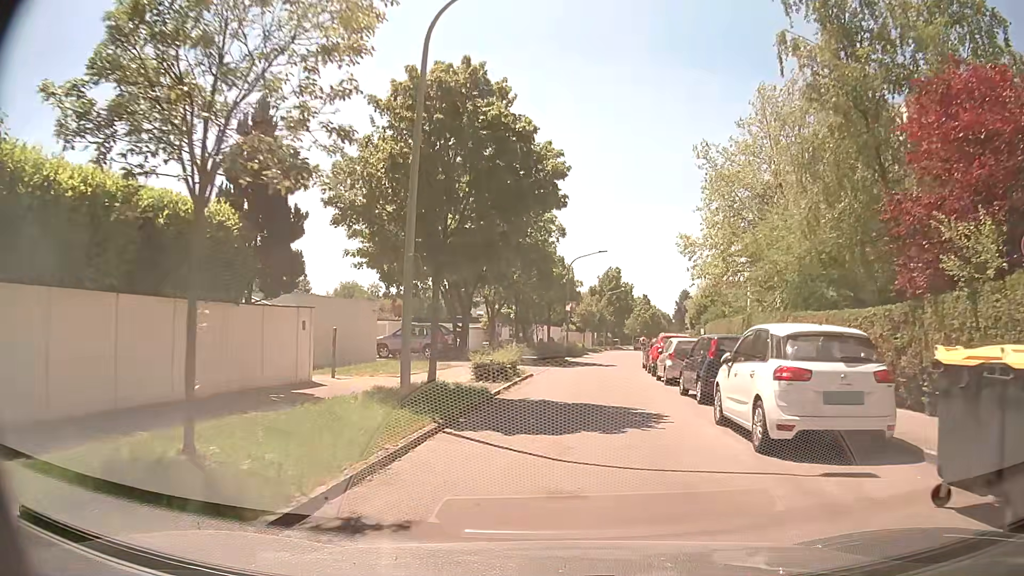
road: residential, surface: asphalt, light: Day
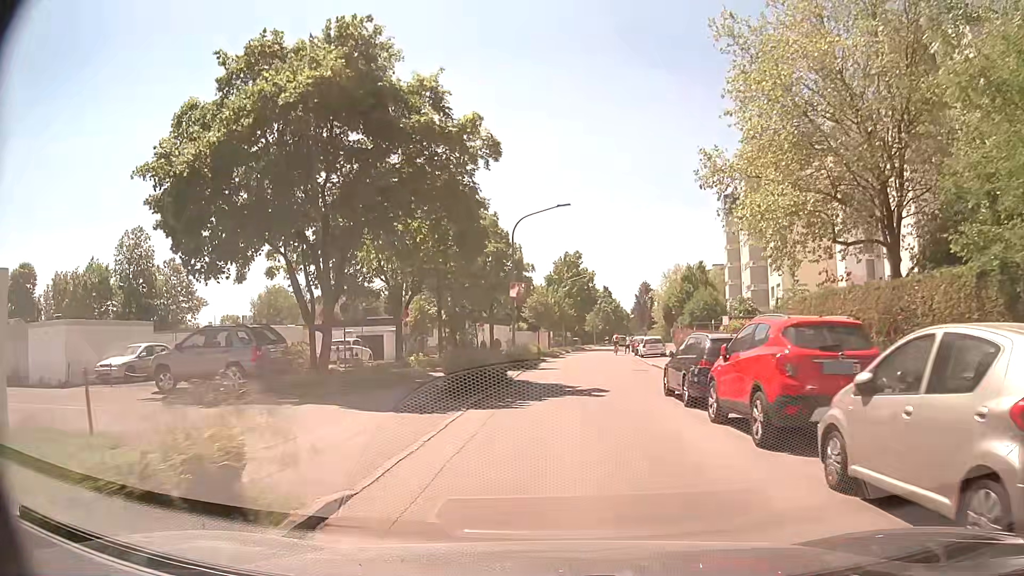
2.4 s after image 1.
(+0.8, +17.5) m; +5°
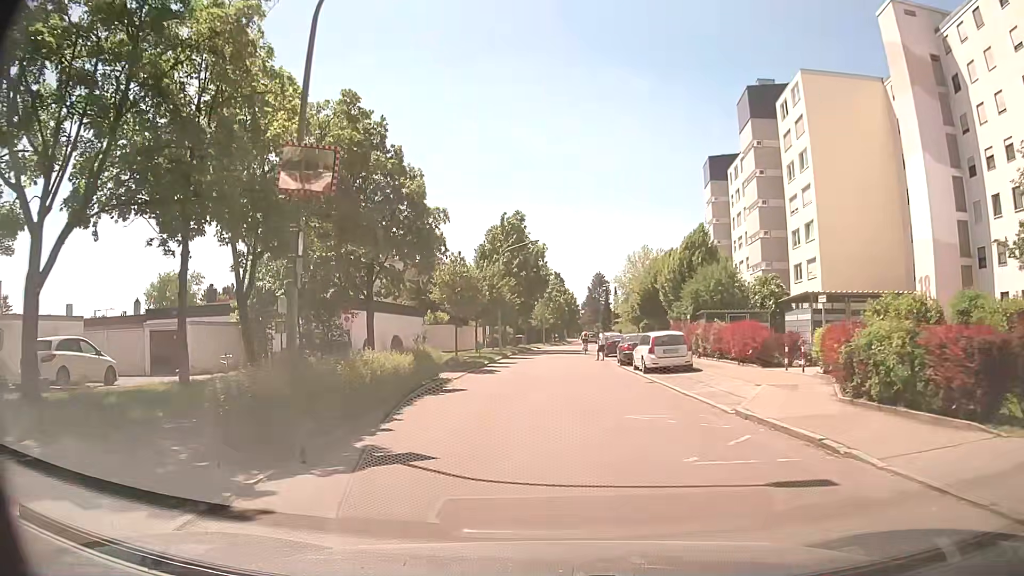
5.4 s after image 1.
(+0.8, +23.4) m; +4°
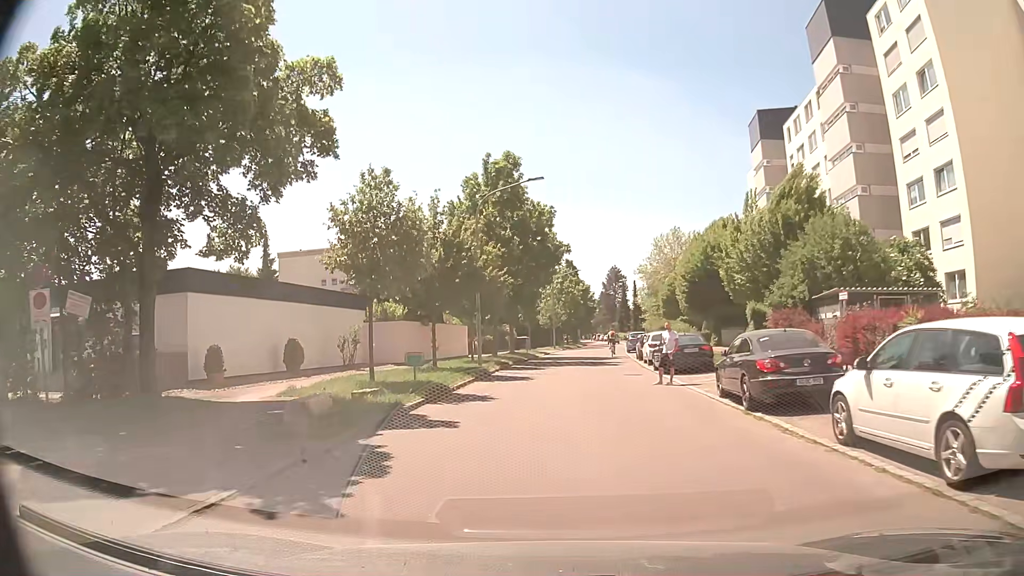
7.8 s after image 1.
(0.0, +18.8) m; -1°
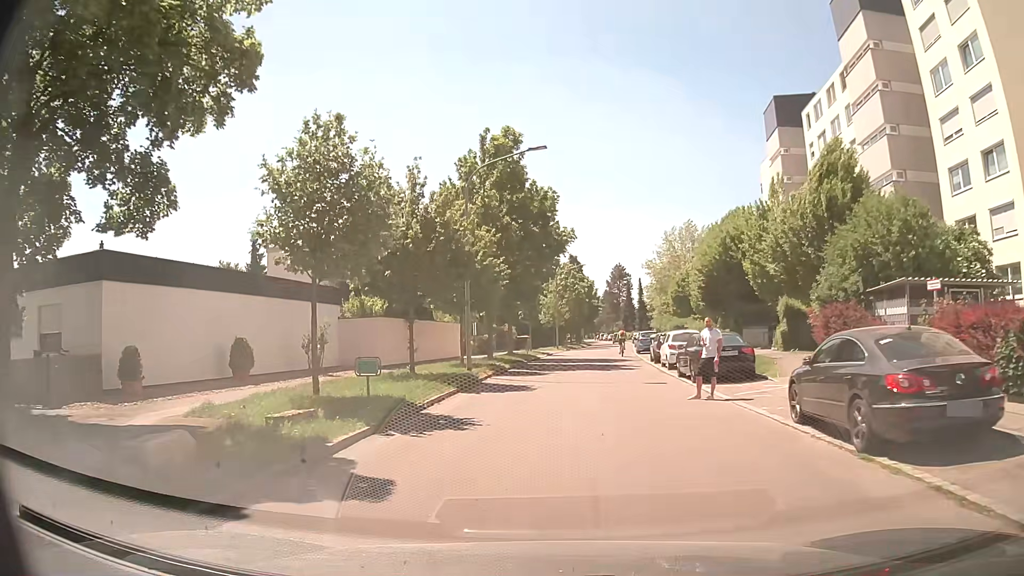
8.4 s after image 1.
(0.0, +4.6) m; 0°
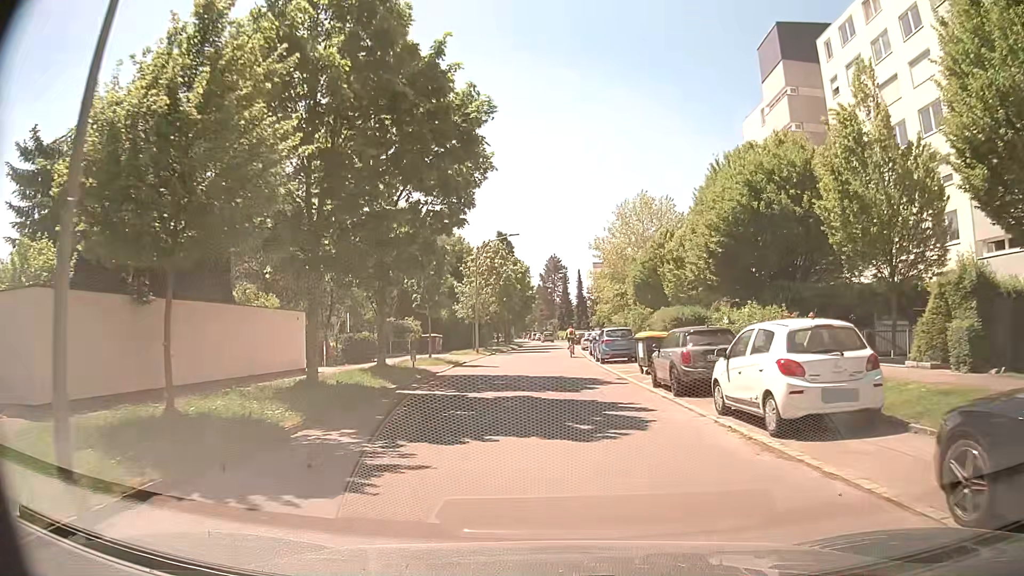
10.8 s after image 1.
(+0.7, +18.0) m; +6°
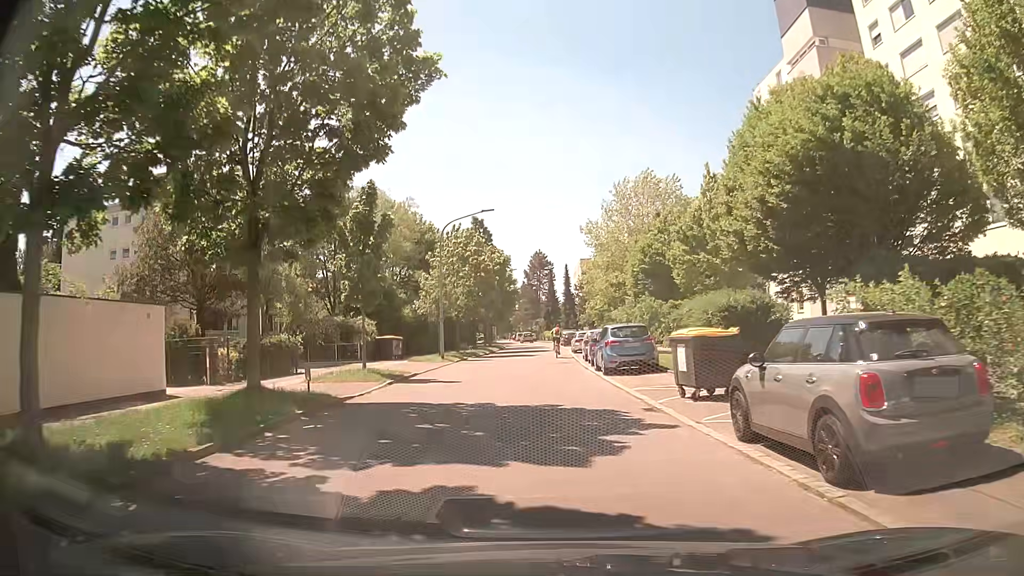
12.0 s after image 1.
(+0.1, +8.9) m; +2°
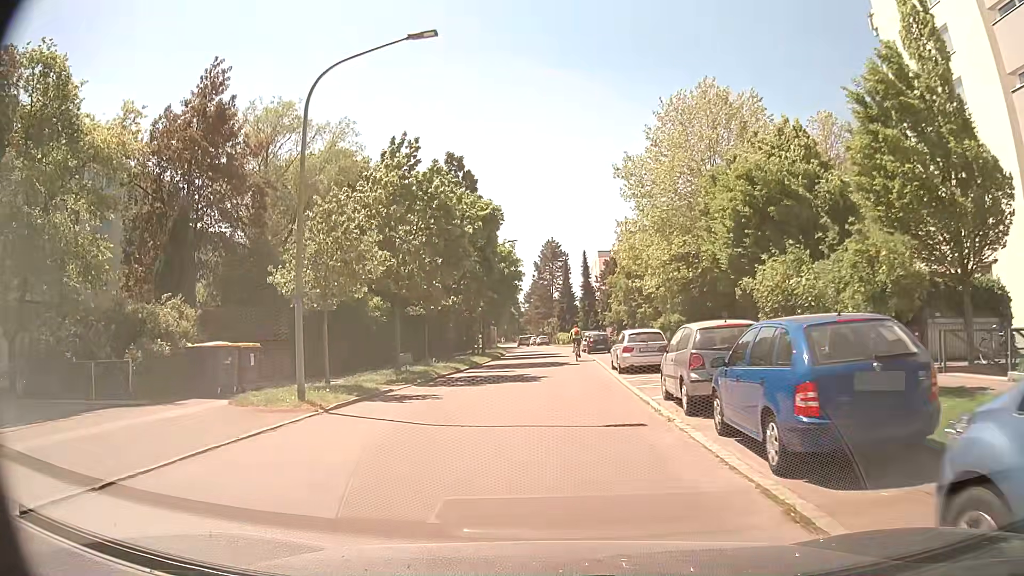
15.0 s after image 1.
(-0.5, +21.6) m; -3°
(0, +10) (0, +20) (+1, +30) (+1, +40) (+1, +50) (+1, +60) (+1, +70) (+1, +80) (0, +90) (-1, +100) m
